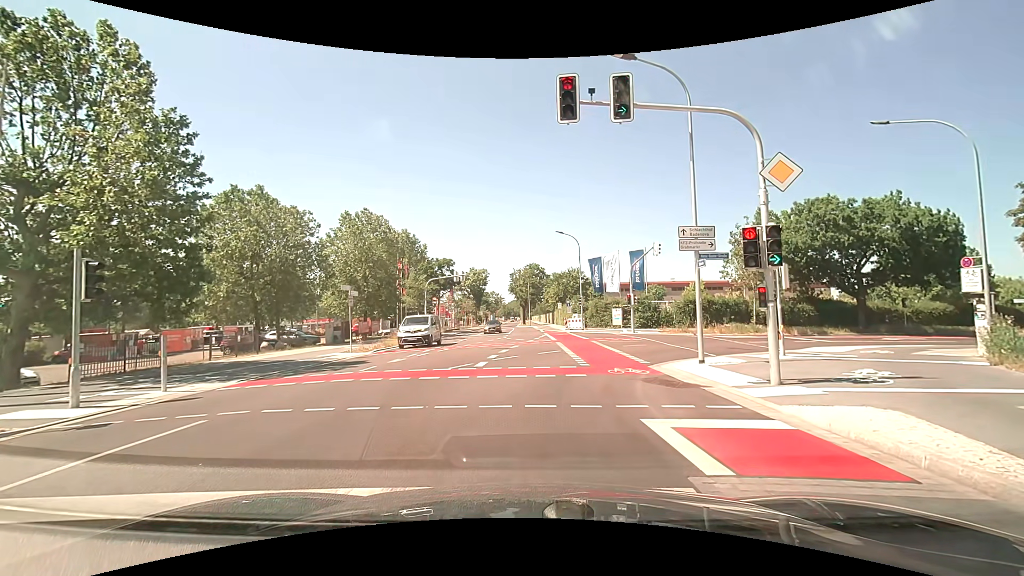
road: tertiary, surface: asphalt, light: Day
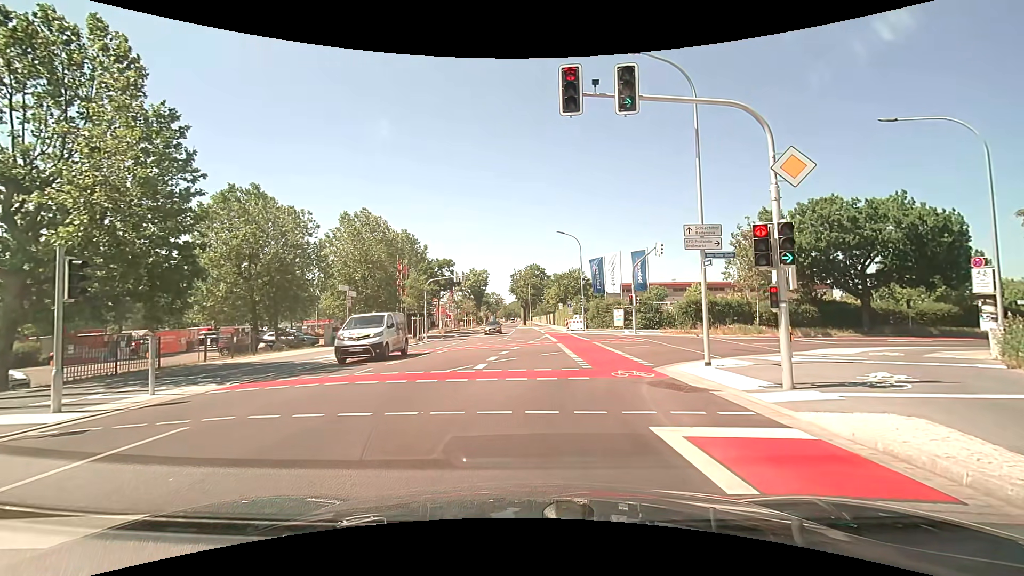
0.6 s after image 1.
(0.0, +0.5) m; 0°
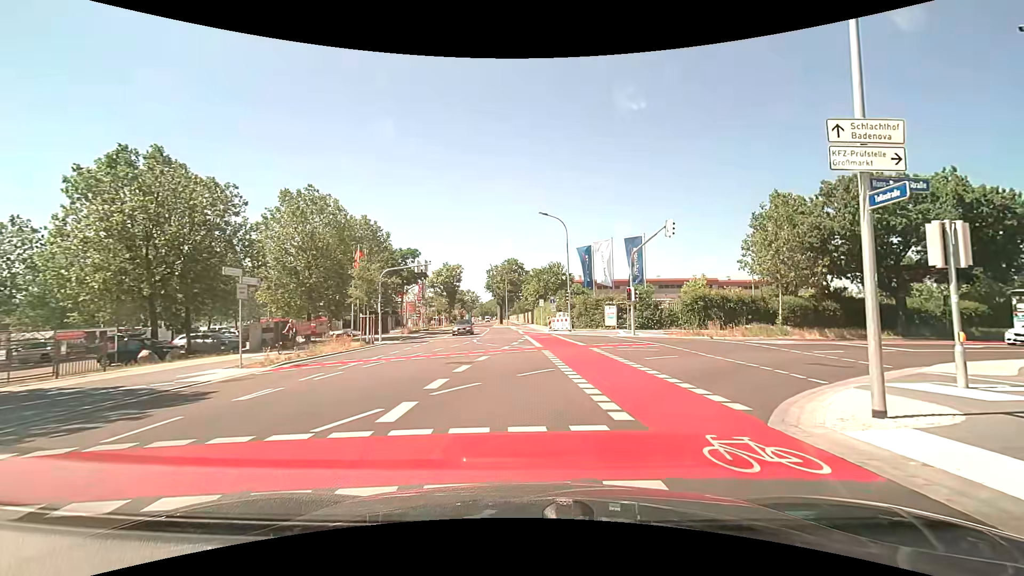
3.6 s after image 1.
(-0.2, +7.9) m; +1°
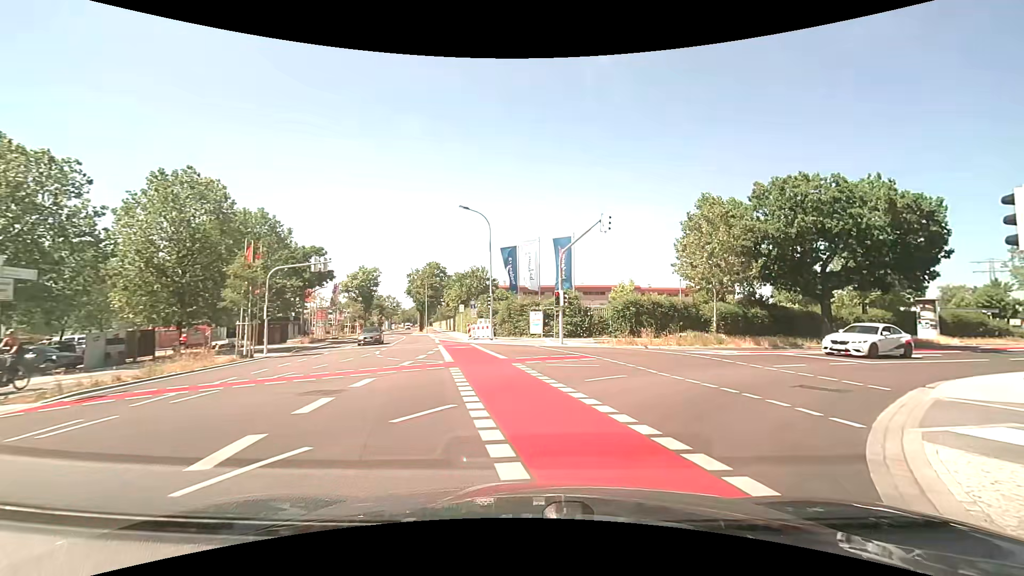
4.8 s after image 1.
(+0.3, +4.4) m; +8°
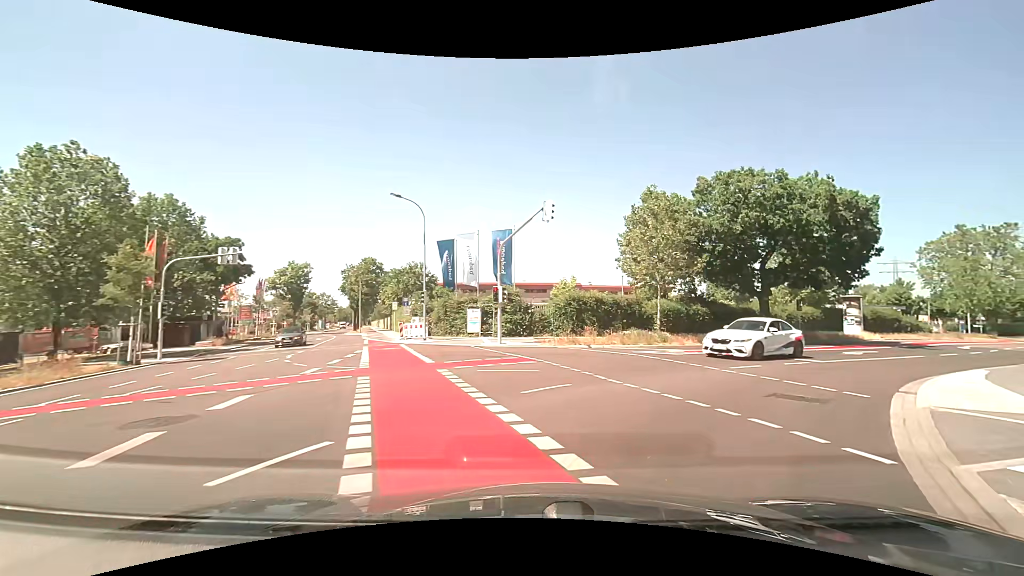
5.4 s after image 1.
(+0.2, +2.4) m; +7°
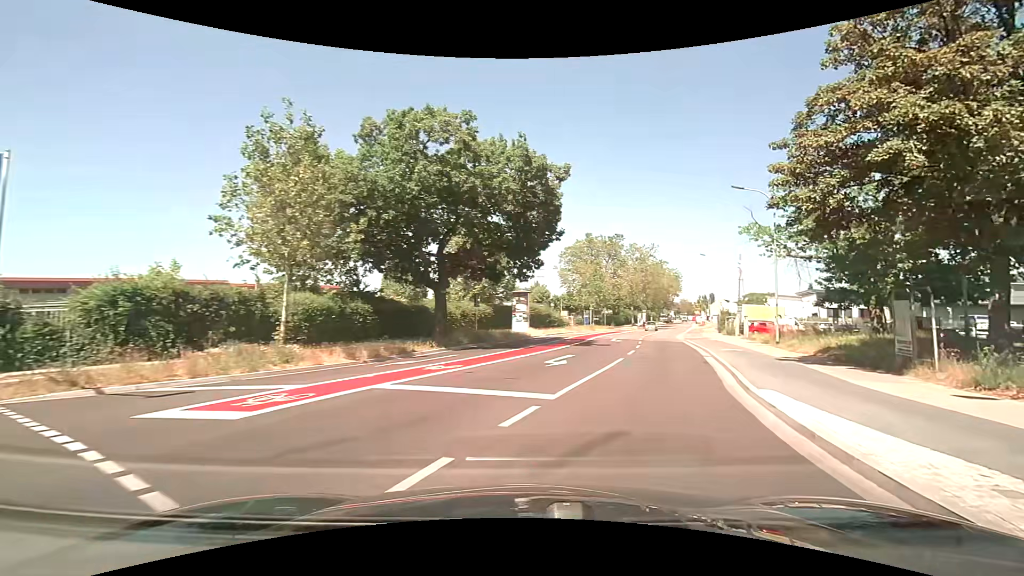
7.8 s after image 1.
(+3.6, +11.4) m; +36°
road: unclassified
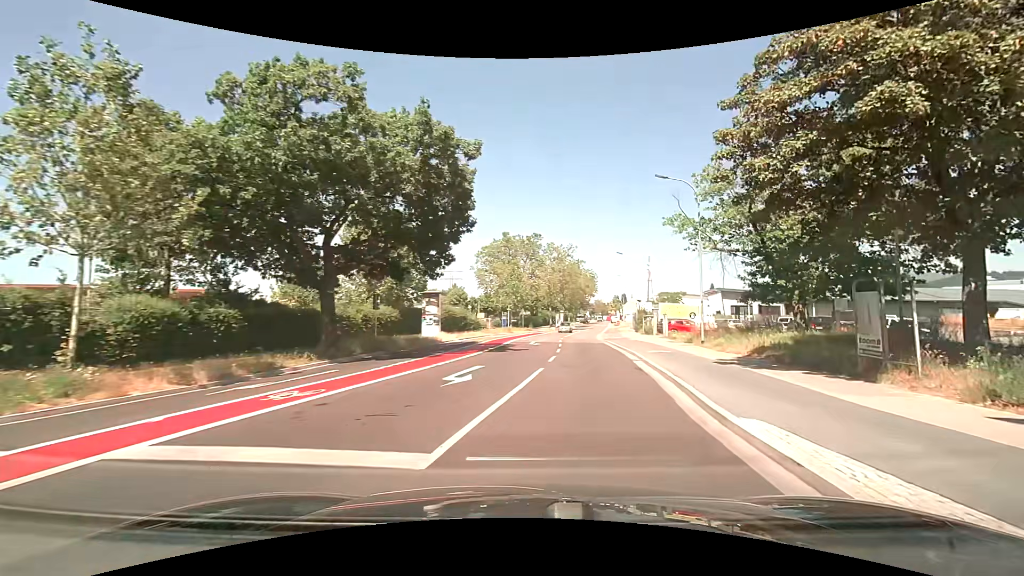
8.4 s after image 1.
(+0.3, +3.8) m; +9°
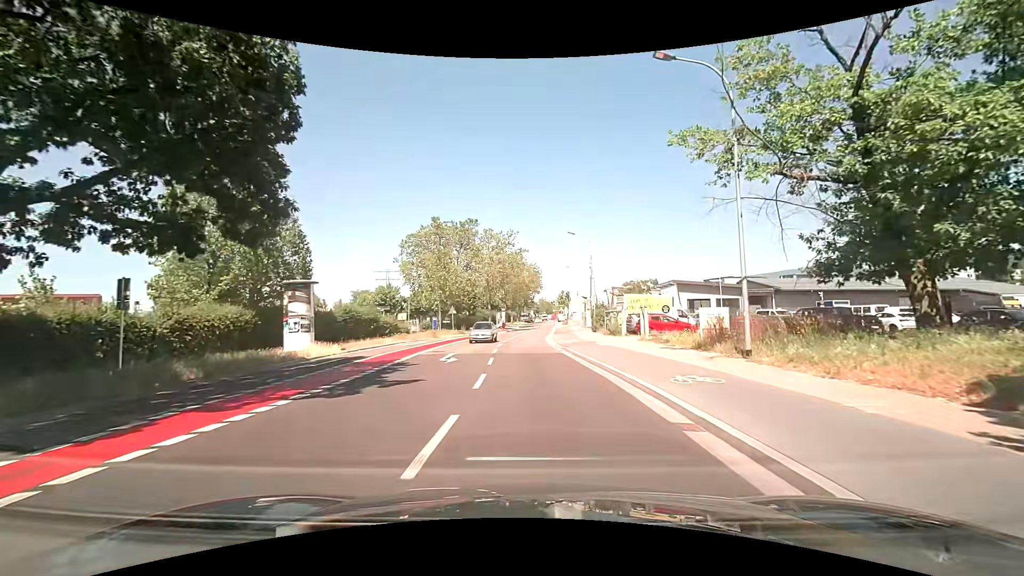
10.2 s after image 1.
(+1.1, +13.1) m; +6°
(0, +10) (0, +20) (0, +30) (0, +40) (0, +50) (+1, +60) (+1, +70) (+2, +80) (+3, +90) (+3, +100) m
